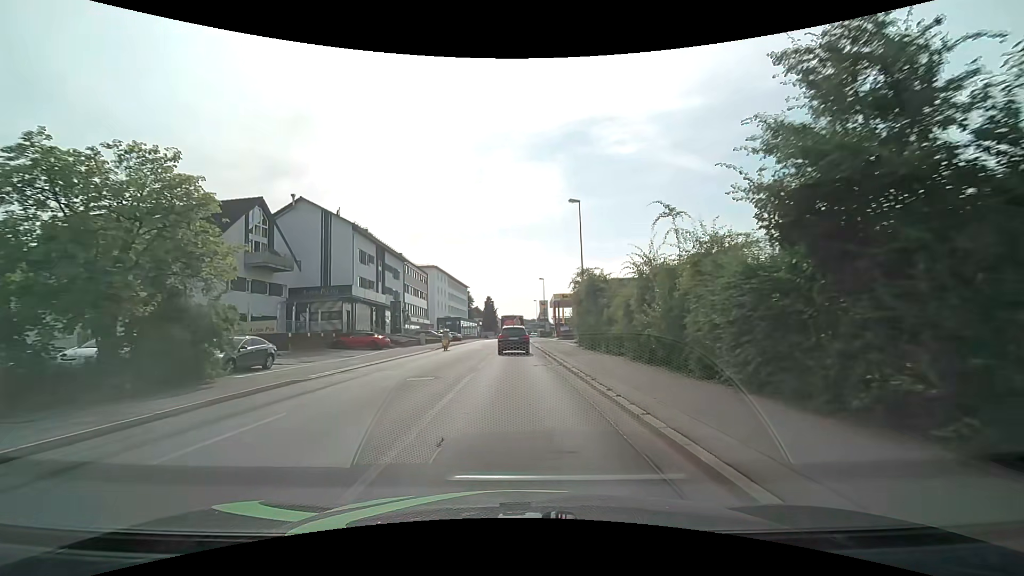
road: tertiary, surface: asphalt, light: Day
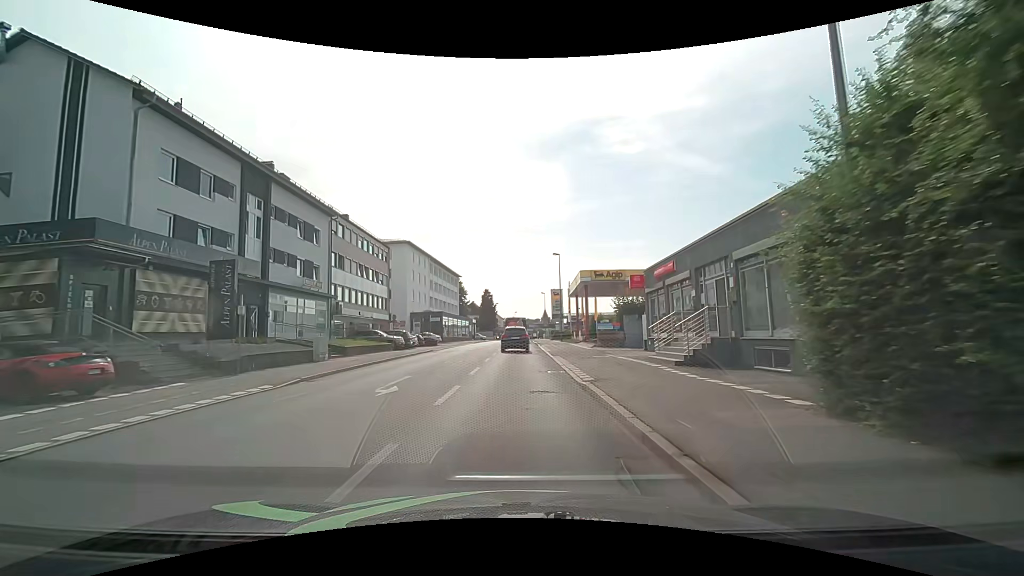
(+0.1, +27.8) m; 0°
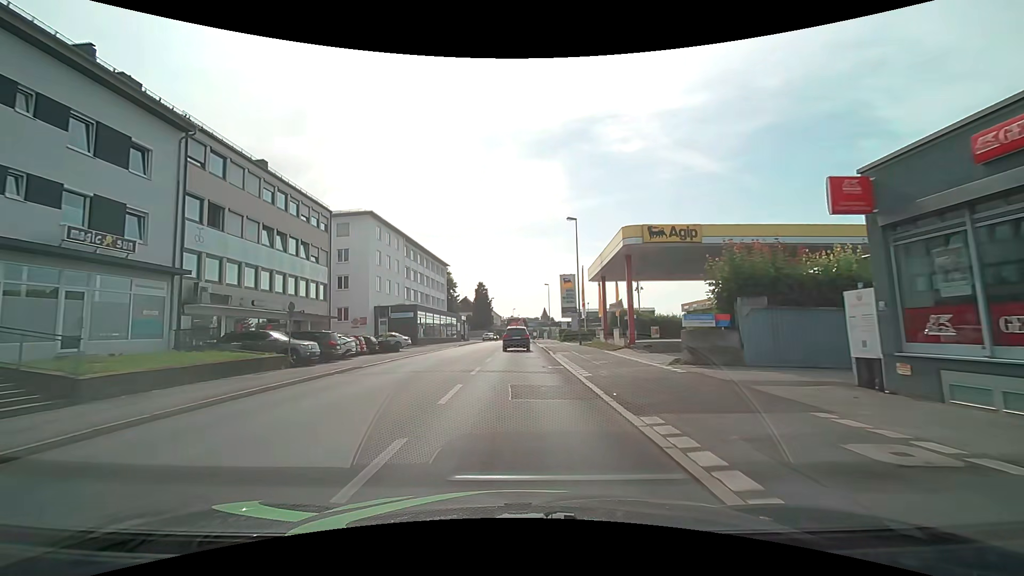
(0.0, +18.1) m; 0°
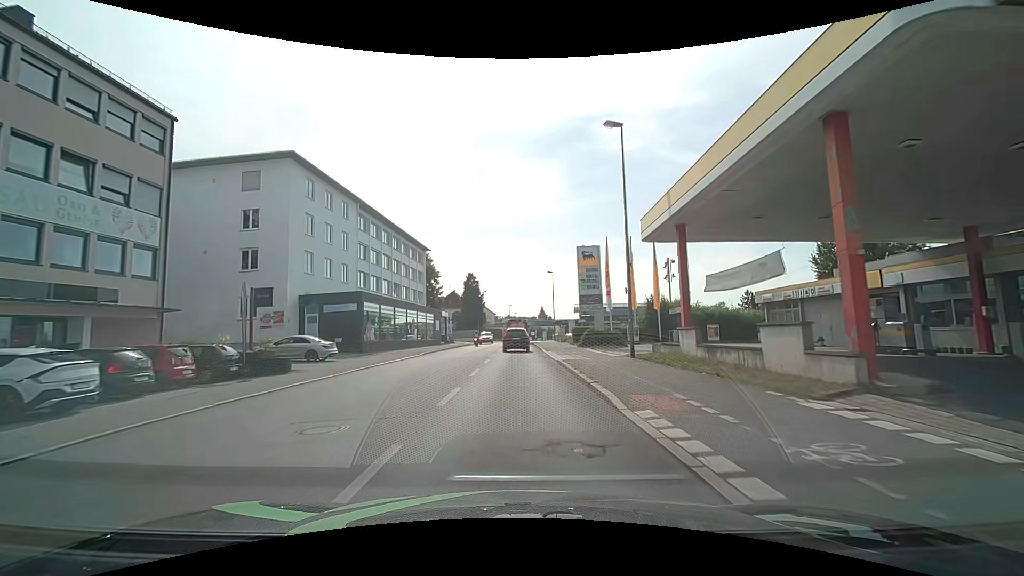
(+0.1, +18.6) m; +1°
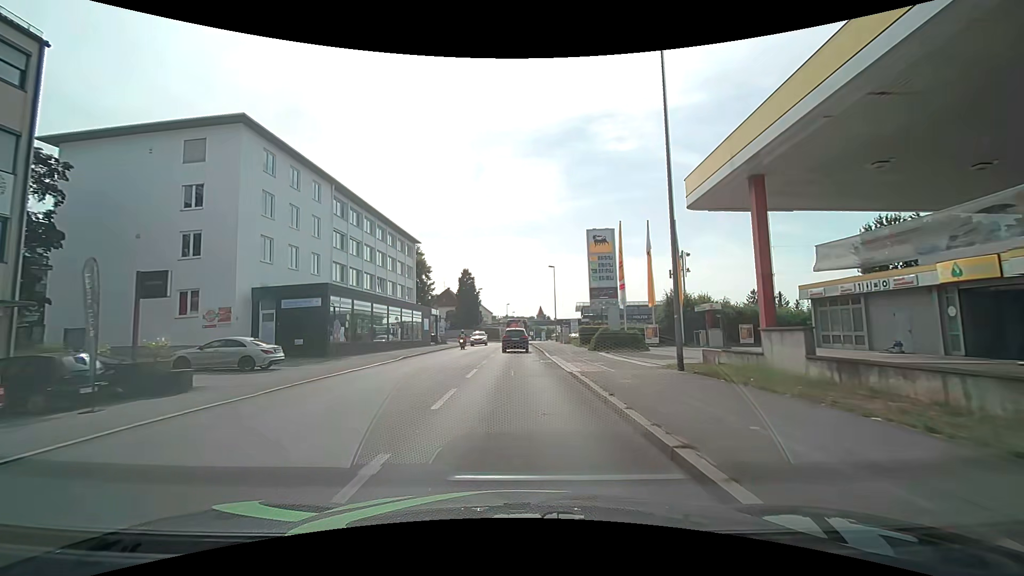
(-0.1, +6.3) m; -1°
(0, +10) (0, +20) (0, +30) (0, +40) (0, +50) (+1, +60) (+1, +70) (+2, +80) (+2, +90) (+3, +100) m
